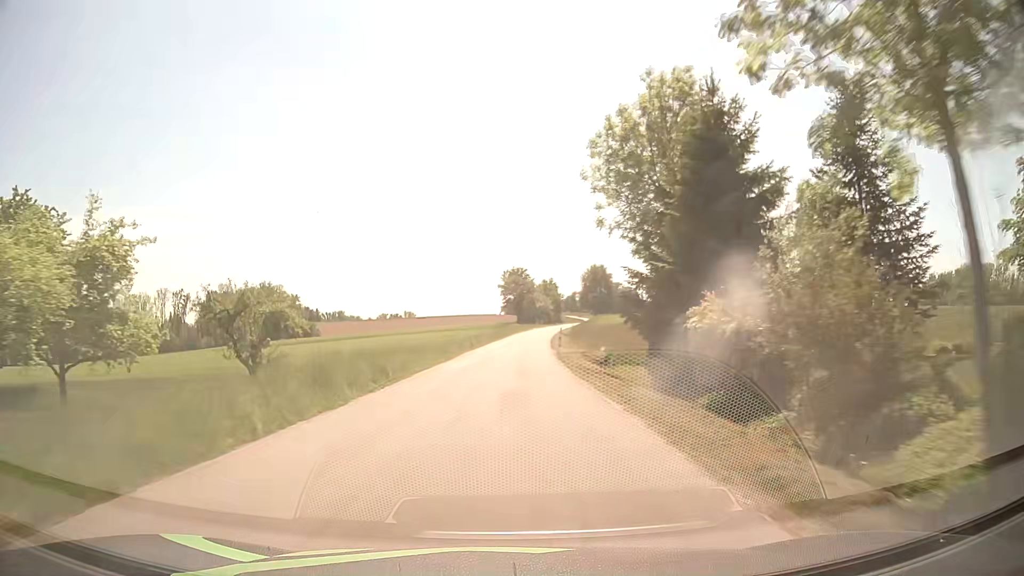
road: tertiary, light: Day
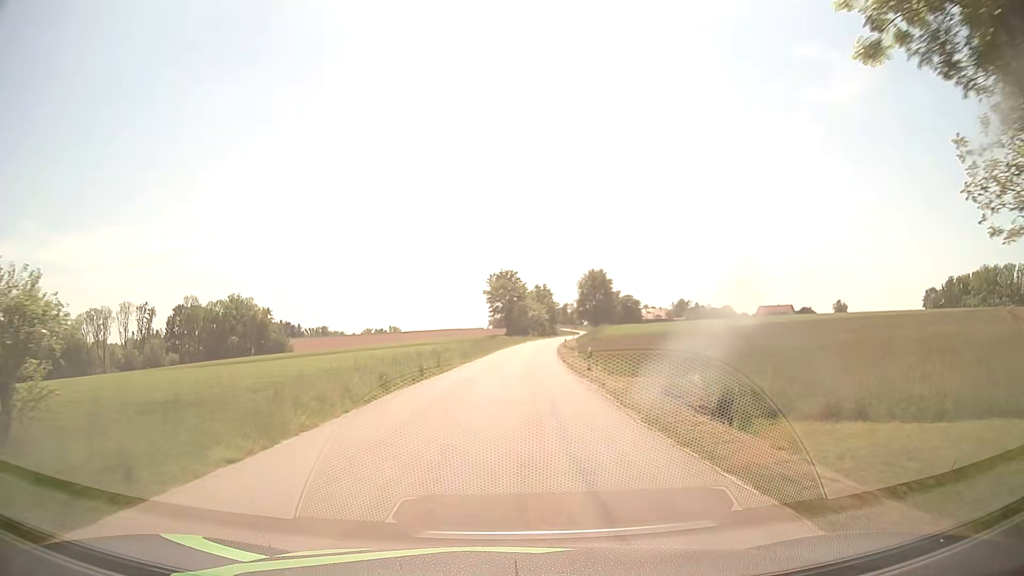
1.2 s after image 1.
(-0.1, +23.4) m; -1°
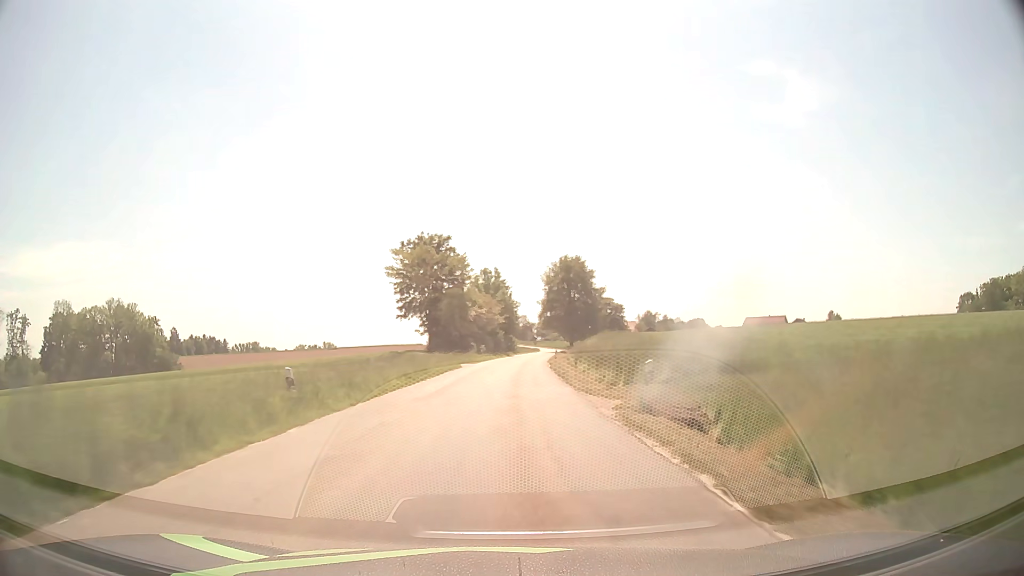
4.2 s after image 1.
(+3.3, +58.6) m; +6°
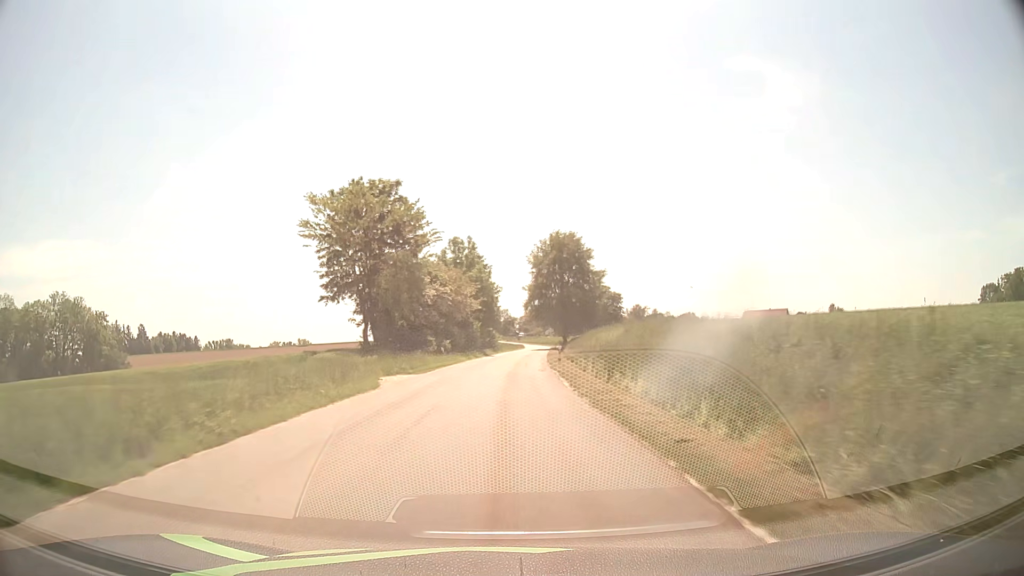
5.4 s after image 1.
(+0.3, +23.5) m; +2°
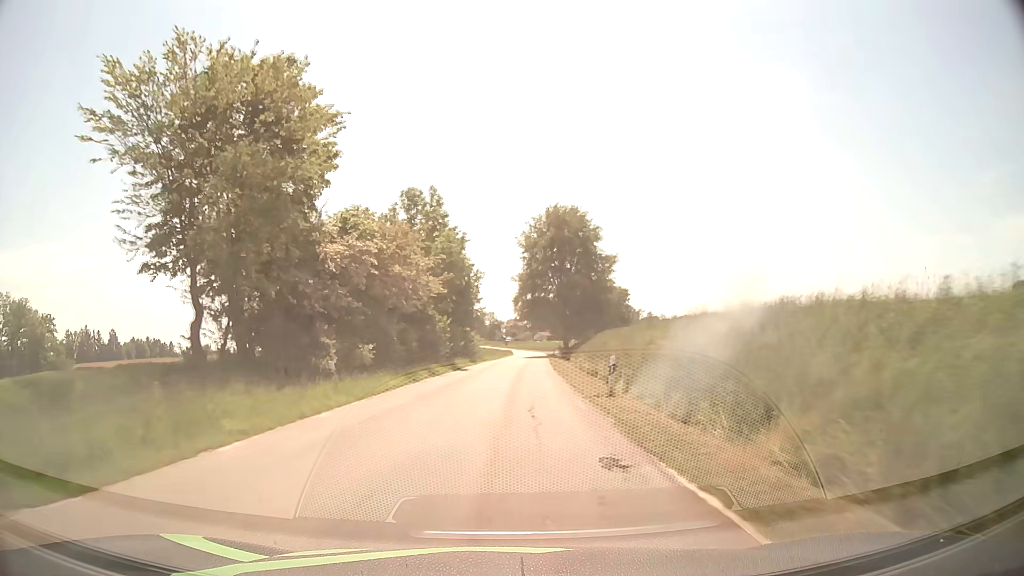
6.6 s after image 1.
(+0.2, +23.5) m; +1°
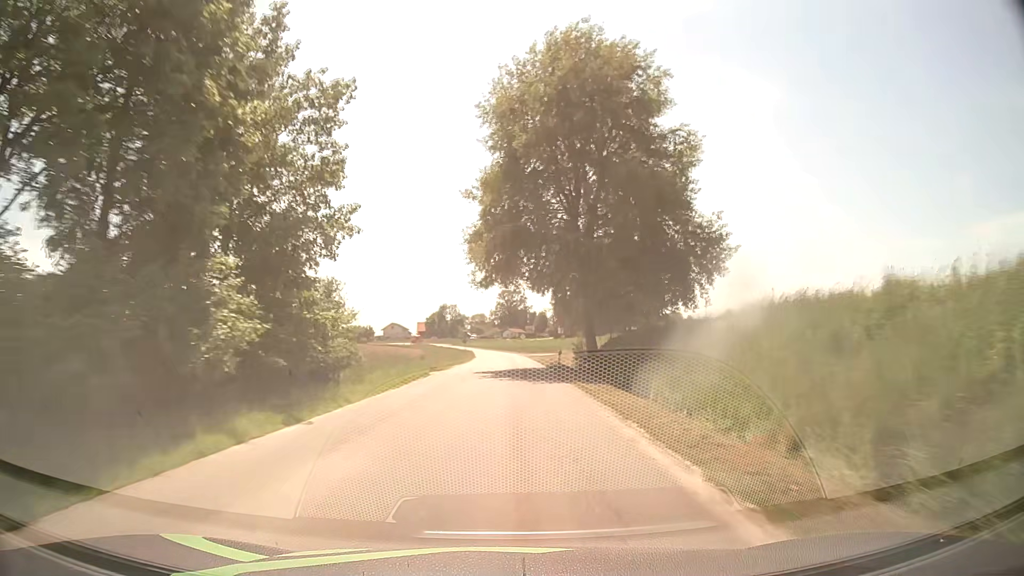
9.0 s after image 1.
(+1.1, +46.9) m; +3°
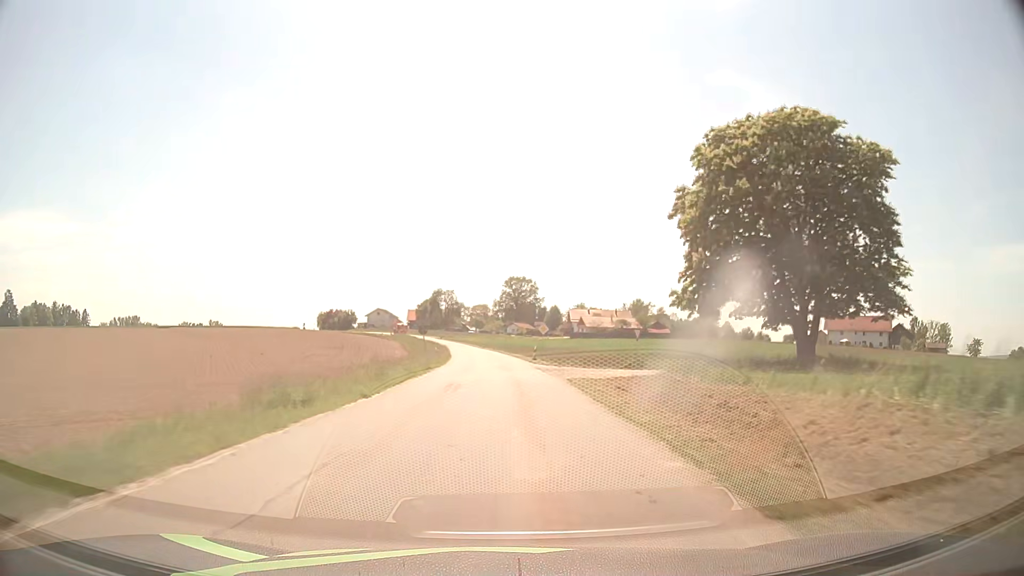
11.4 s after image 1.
(0.0, +46.1) m; 0°
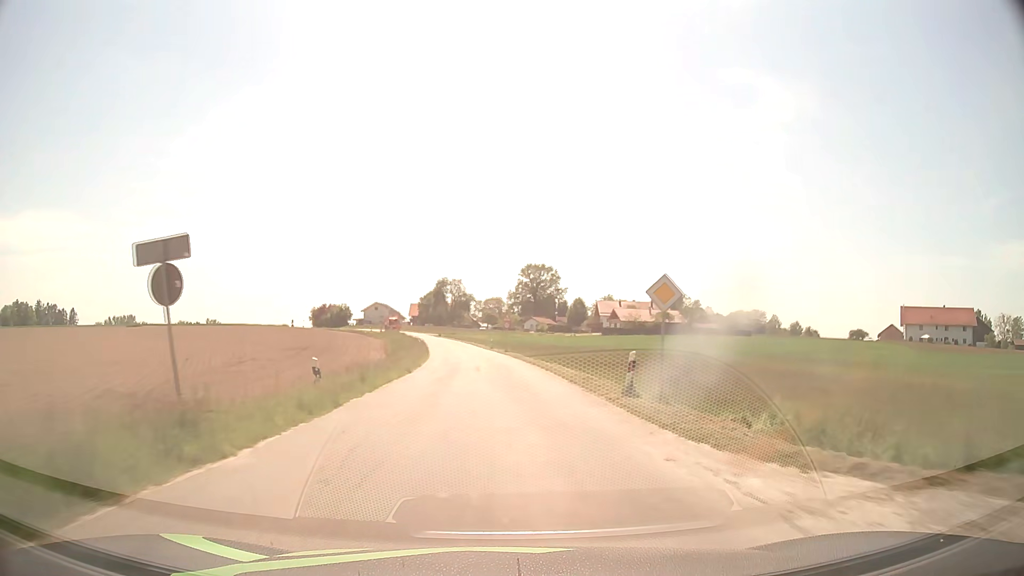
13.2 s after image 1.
(-0.3, +33.6) m; -1°
(0, +10) (0, +20) (-1, +30) (-1, +40) (-2, +50) (-3, +60) (-4, +70) (-6, +80) (-7, +90) (-9, +99) m
